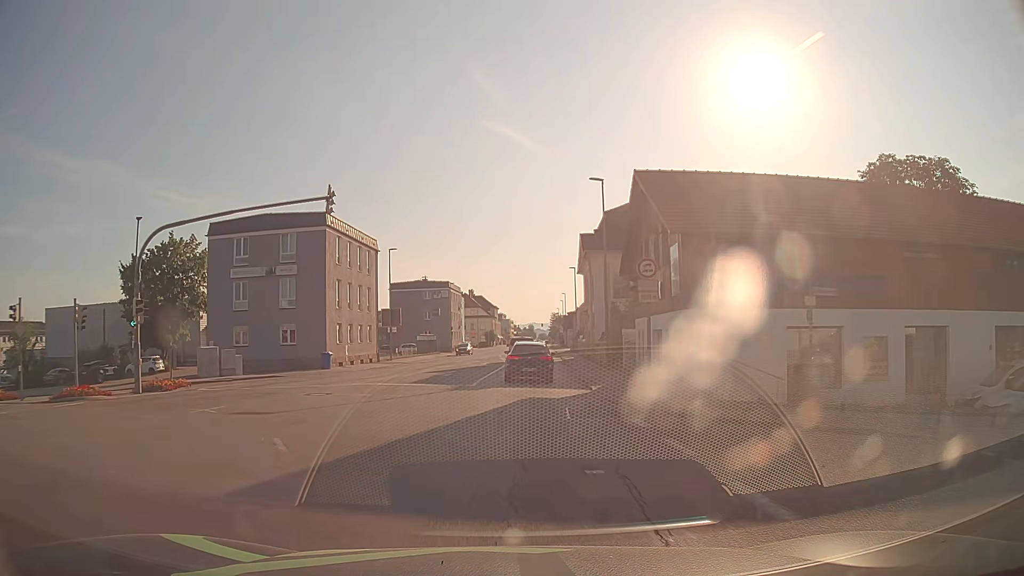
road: tertiary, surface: asphalt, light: Day
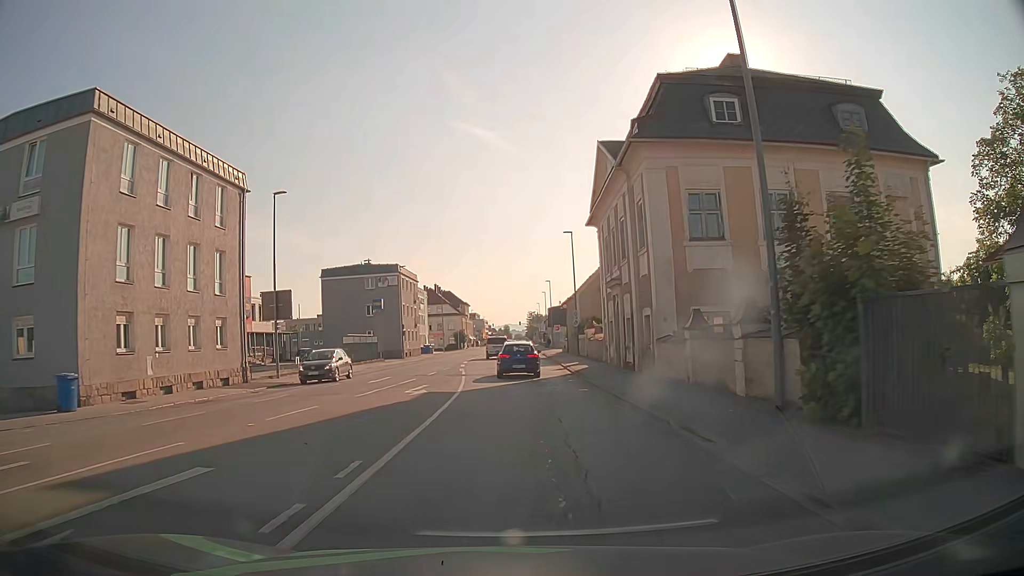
(+0.1, +25.6) m; +2°
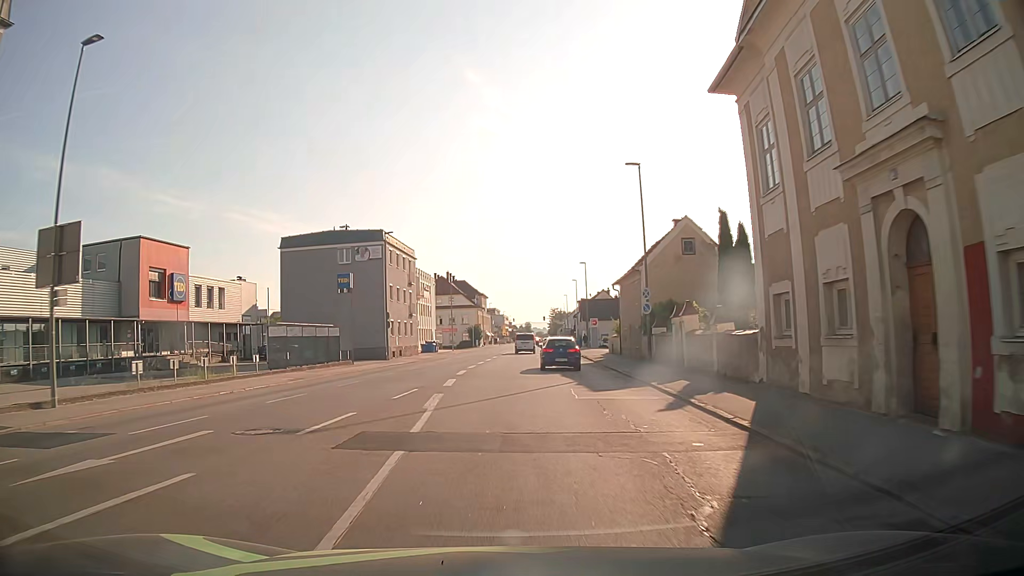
(-0.4, +21.3) m; -2°
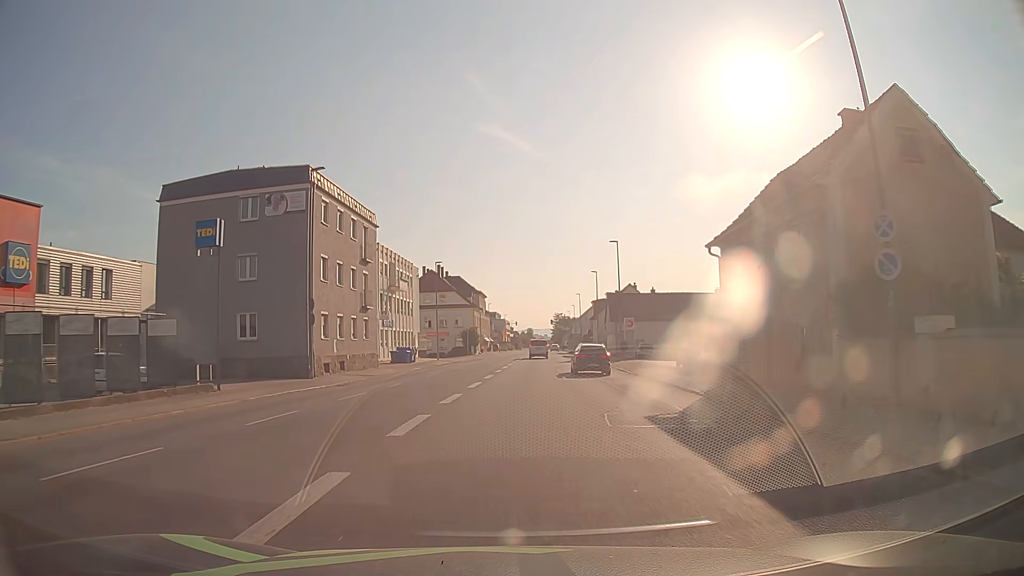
(0.0, +22.2) m; 0°
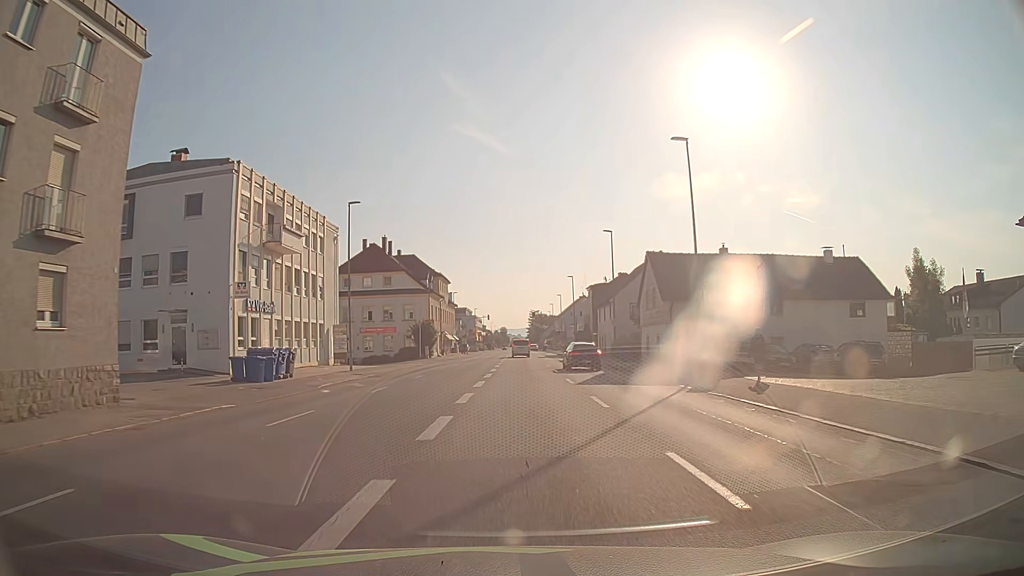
(+0.3, +30.3) m; +2°
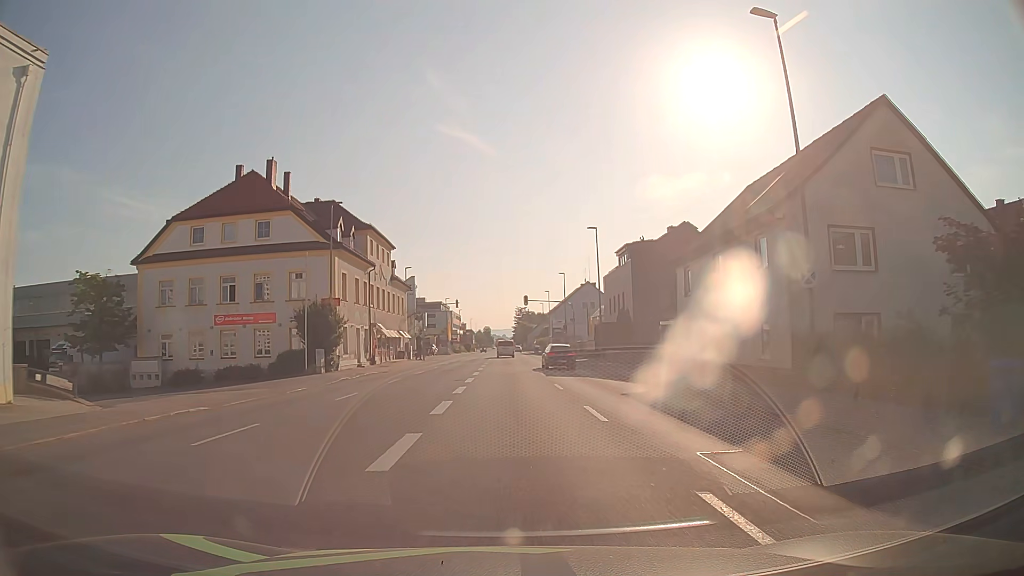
(+0.7, +38.5) m; +1°
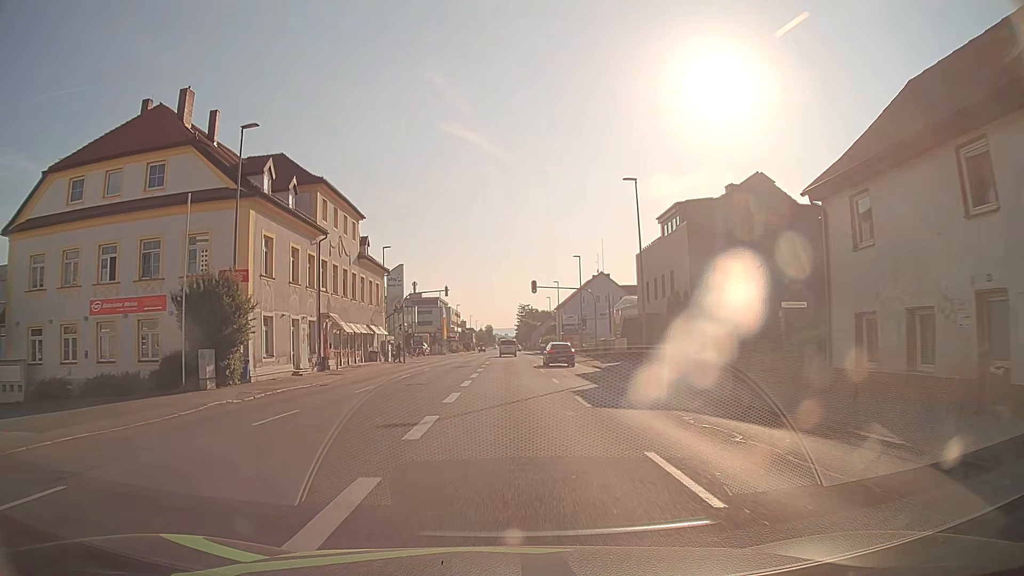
(0.0, +15.5) m; 0°
(0, +10) (0, +20) (0, +30) (0, +40) (0, +50) (0, +60) (0, +70) (0, +80) (0, +90) (0, +100) m
